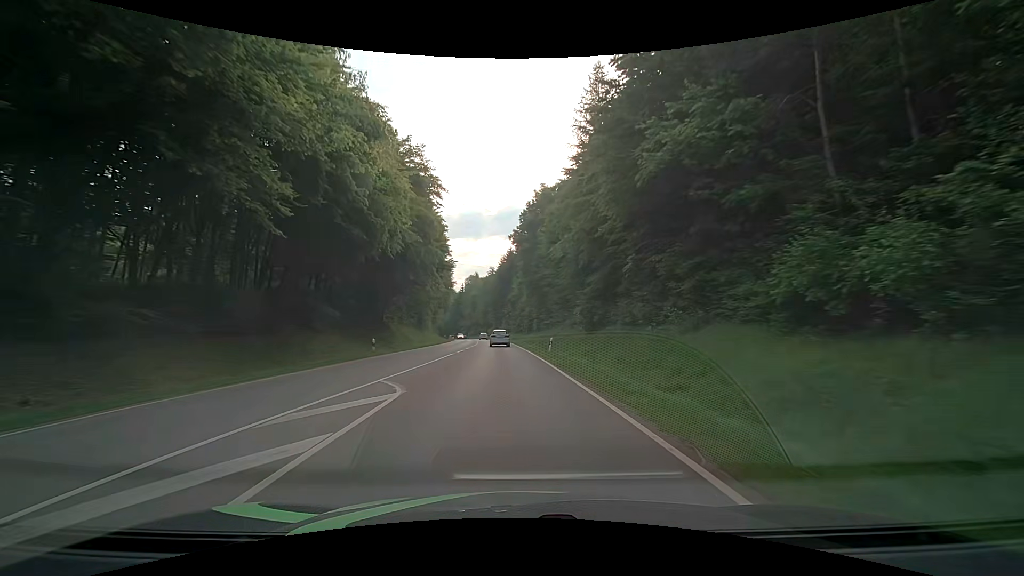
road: secondary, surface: asphalt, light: Day
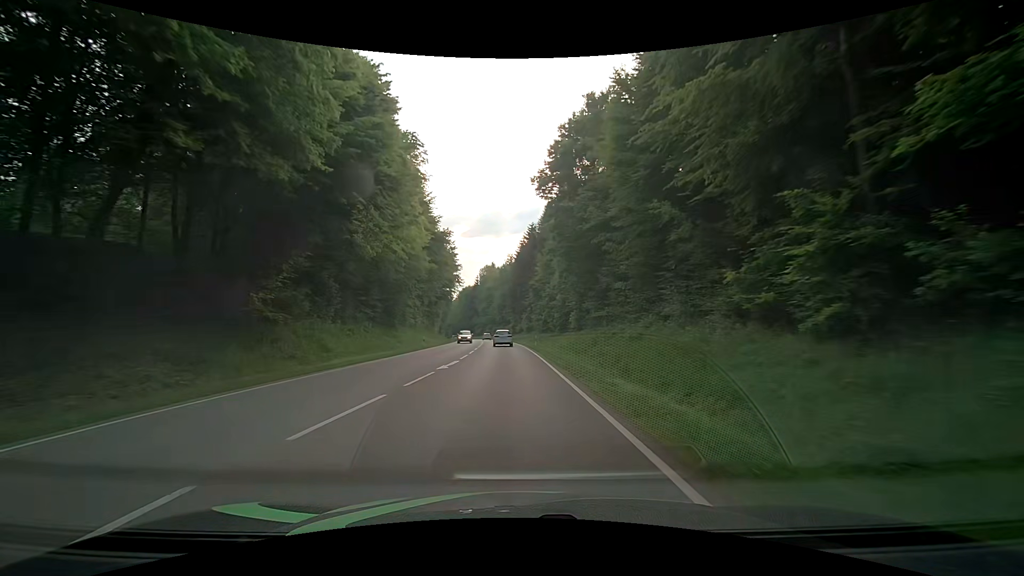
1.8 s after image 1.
(-0.5, +31.3) m; -2°
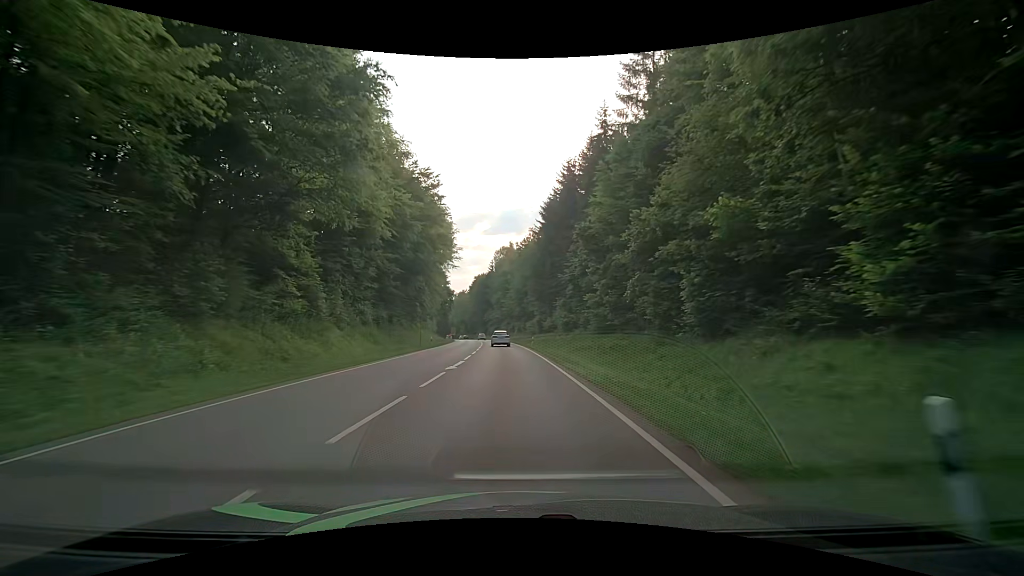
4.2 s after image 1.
(-1.1, +42.5) m; -2°
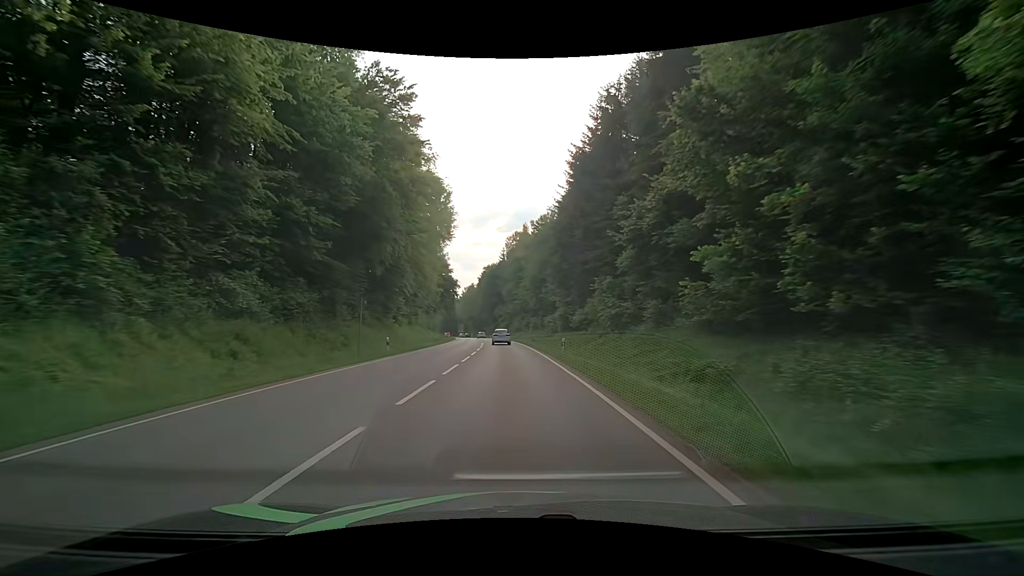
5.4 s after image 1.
(-0.5, +21.4) m; -3°
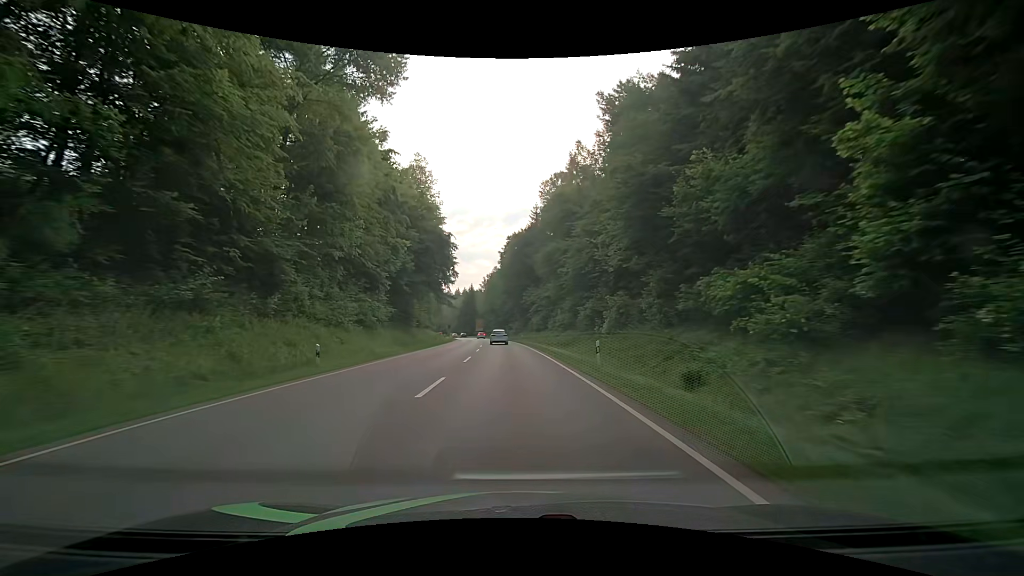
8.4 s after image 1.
(-1.1, +53.9) m; -3°
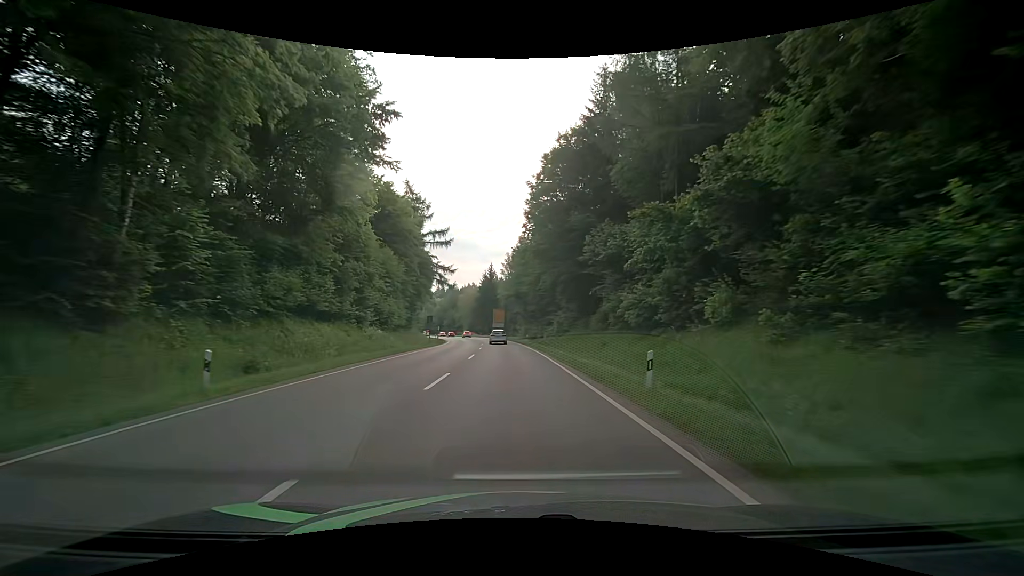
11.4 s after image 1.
(-1.3, +54.1) m; -3°
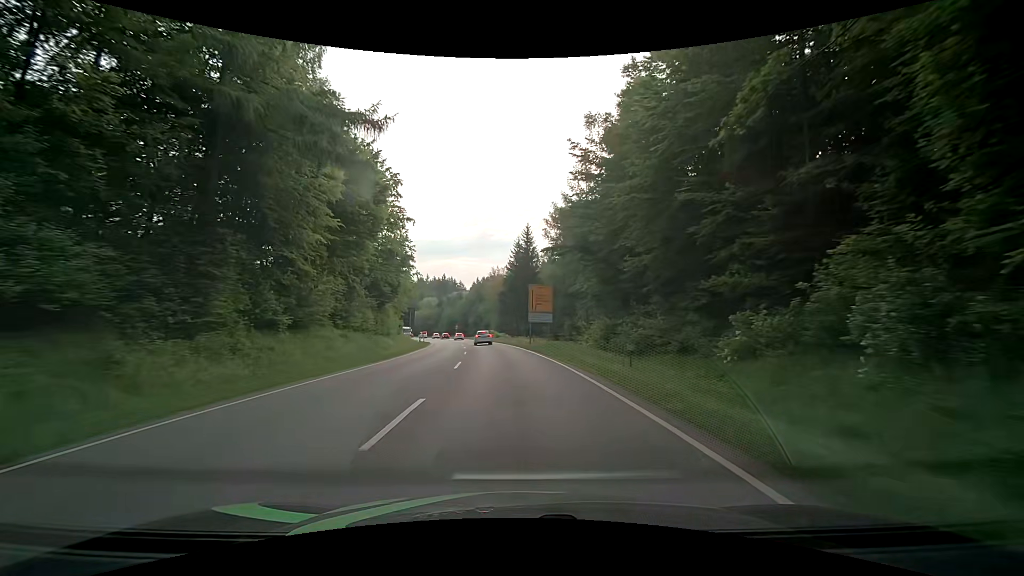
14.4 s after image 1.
(-2.2, +54.1) m; -5°
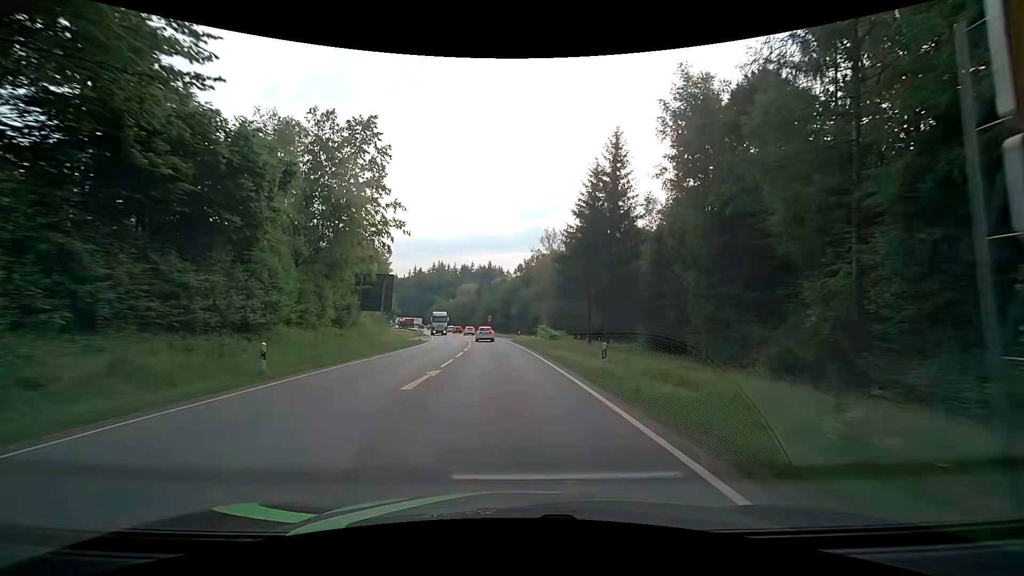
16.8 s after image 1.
(-2.1, +43.1) m; -5°
(0, +10) (0, +20) (-1, +30) (-2, +40) (-3, +50) (-4, +60) (-6, +70) (-8, +80) (-10, +89) (-12, +99) m
